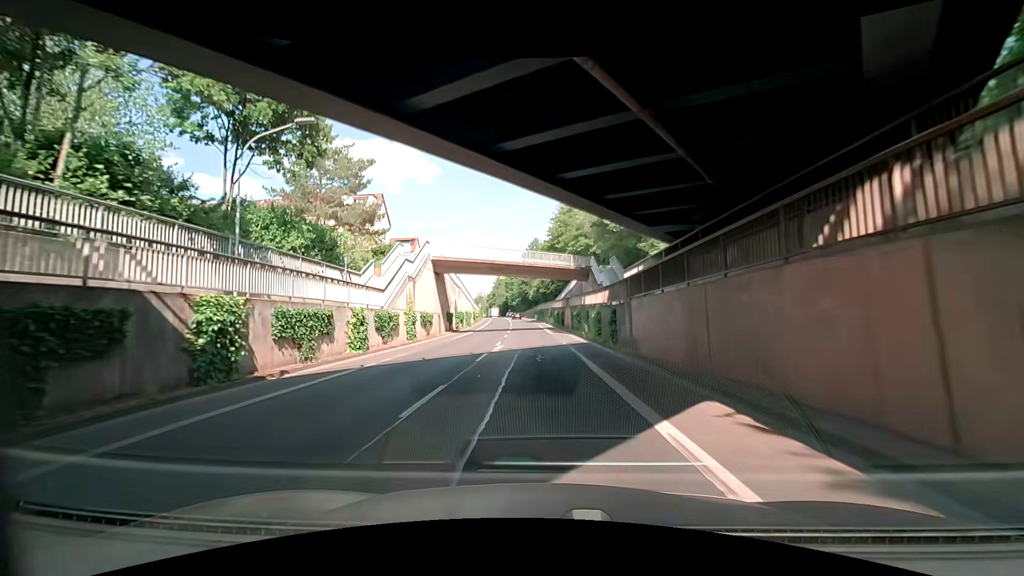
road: secondary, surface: asphalt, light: Day
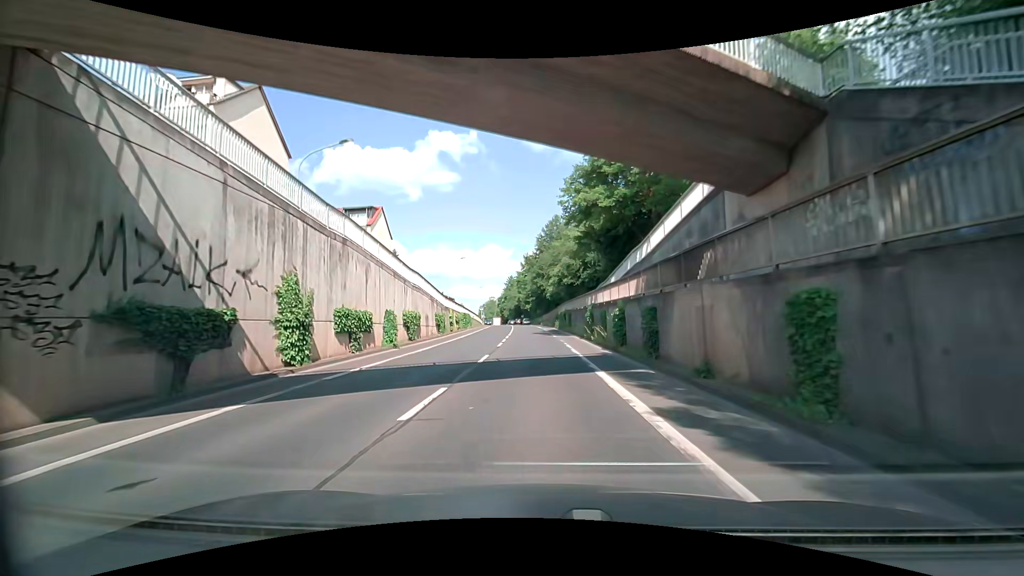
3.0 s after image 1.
(-1.7, +36.2) m; -4°
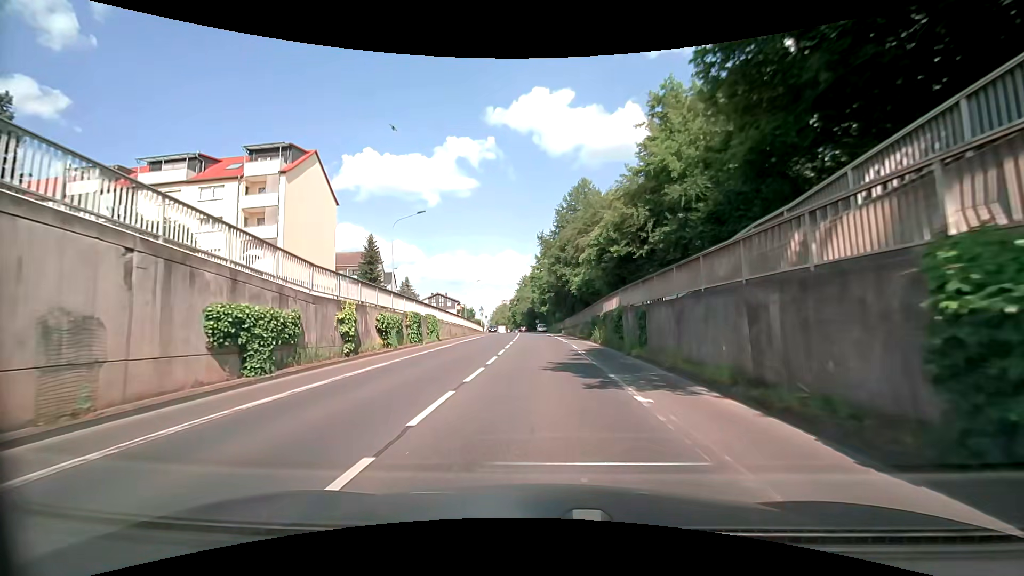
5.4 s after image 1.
(-0.3, +27.6) m; -2°
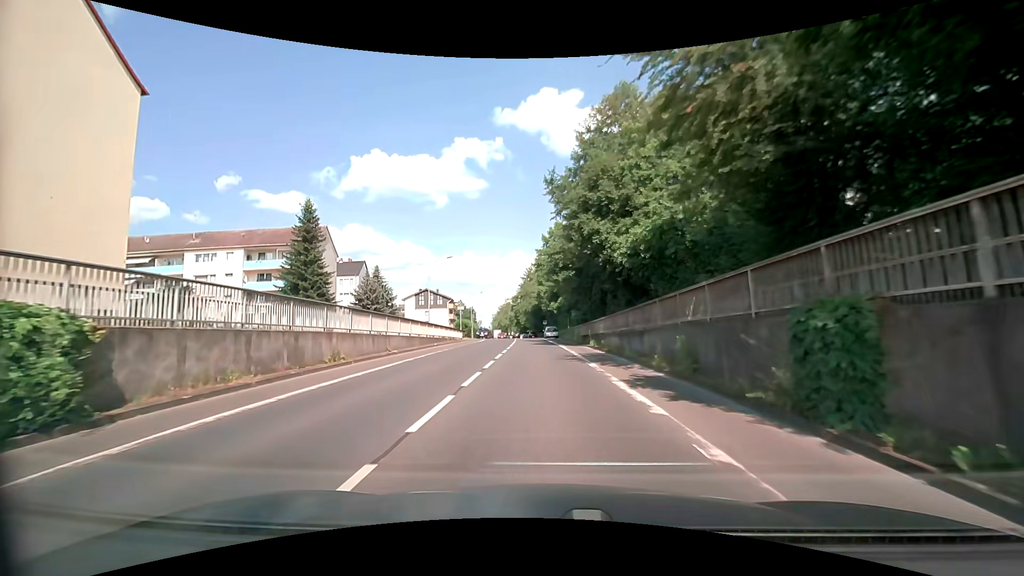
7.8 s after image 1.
(-0.3, +27.4) m; -1°
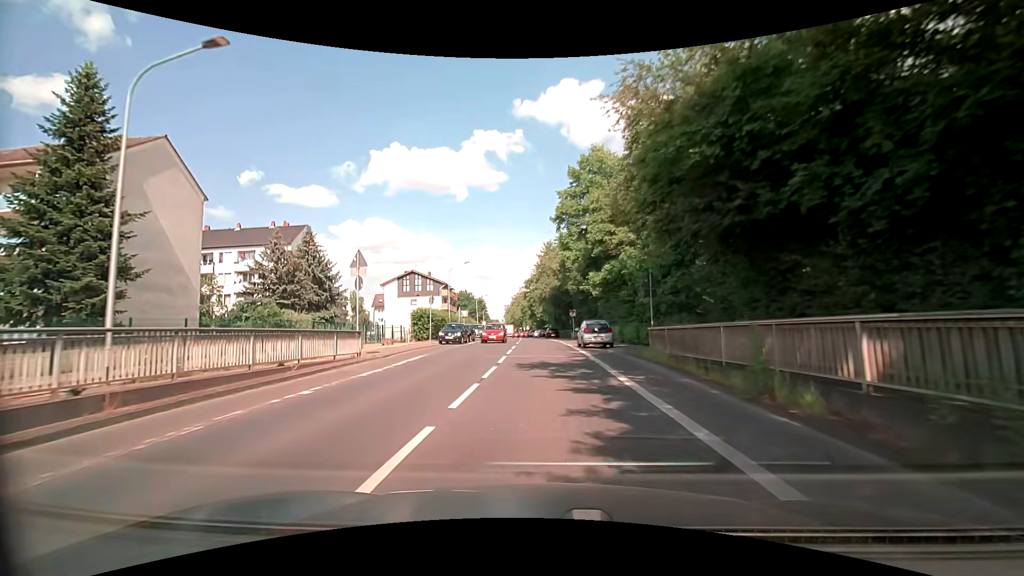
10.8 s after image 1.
(-0.7, +34.6) m; -2°
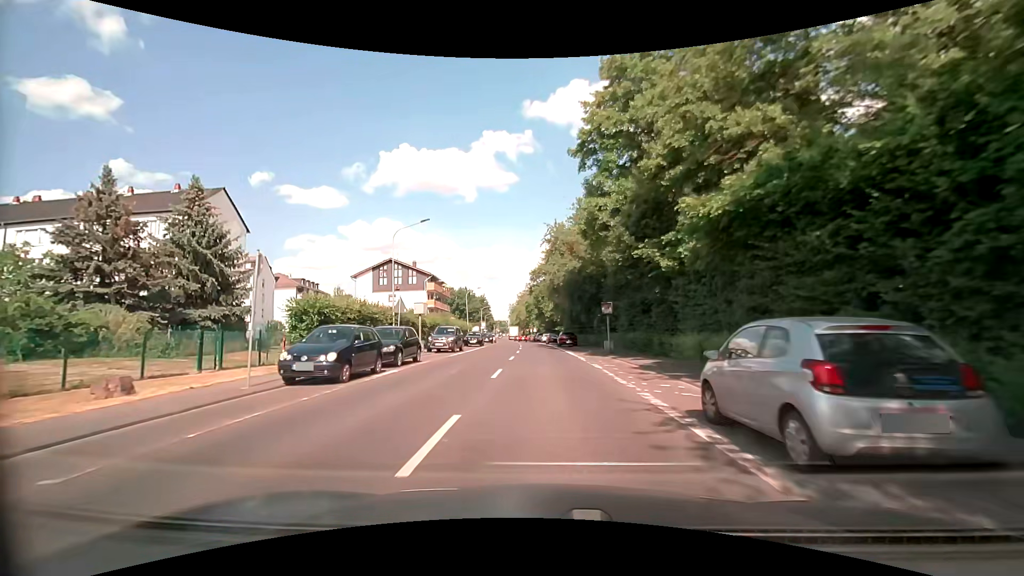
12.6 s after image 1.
(-0.1, +21.5) m; -1°
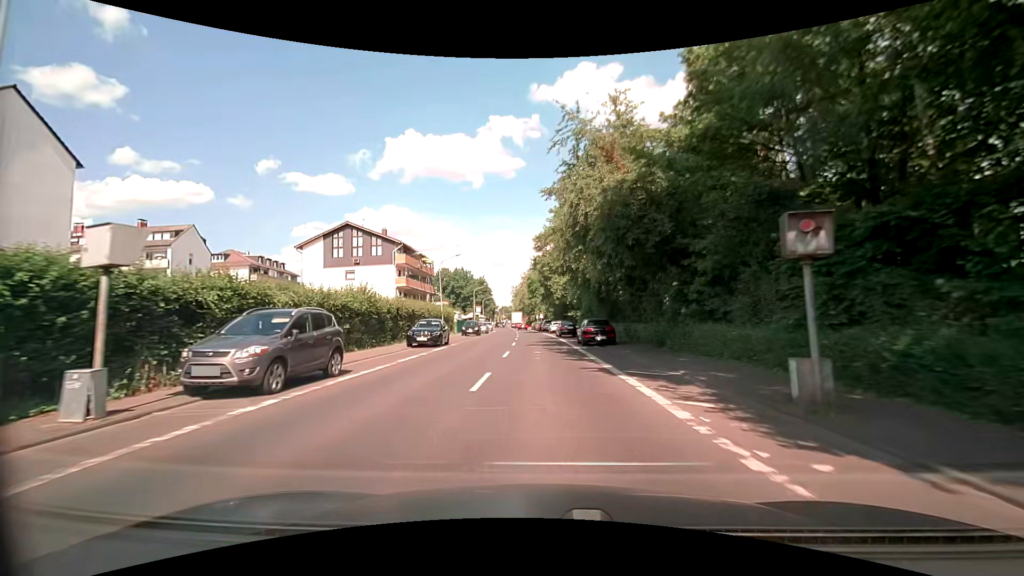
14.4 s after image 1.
(-0.2, +22.0) m; -1°
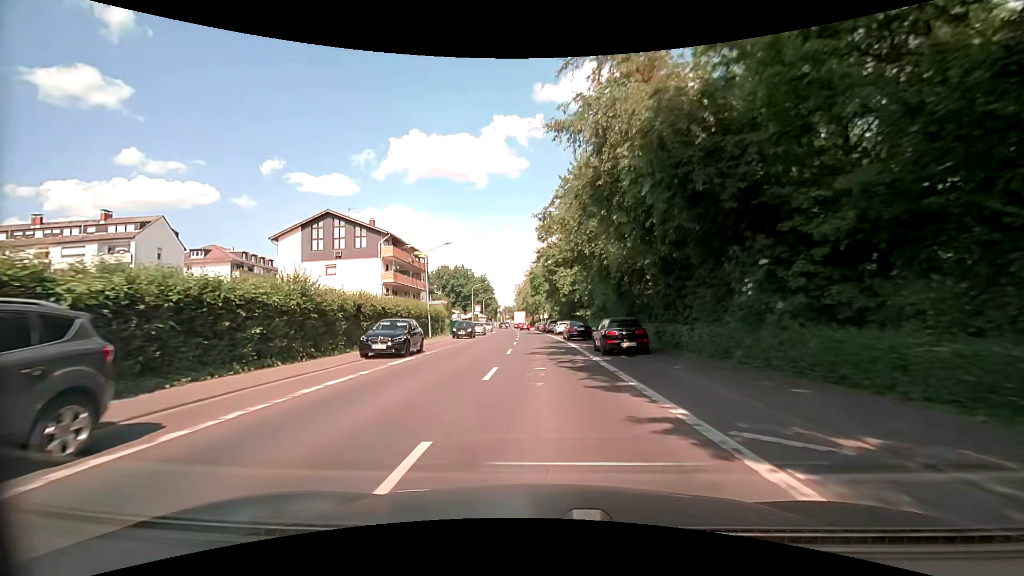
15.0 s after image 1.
(0.0, +7.3) m; 0°
